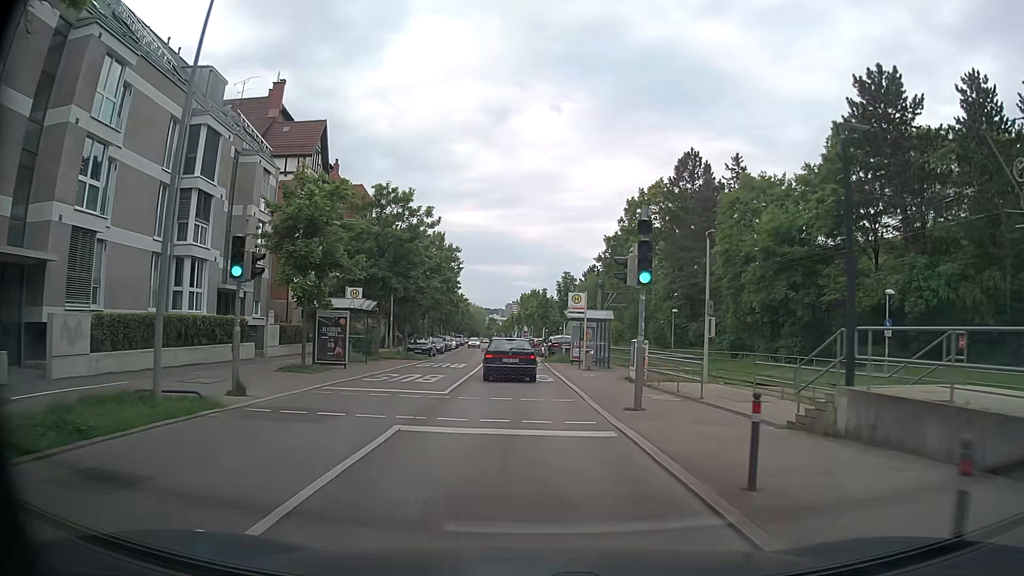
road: secondary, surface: asphalt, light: Day
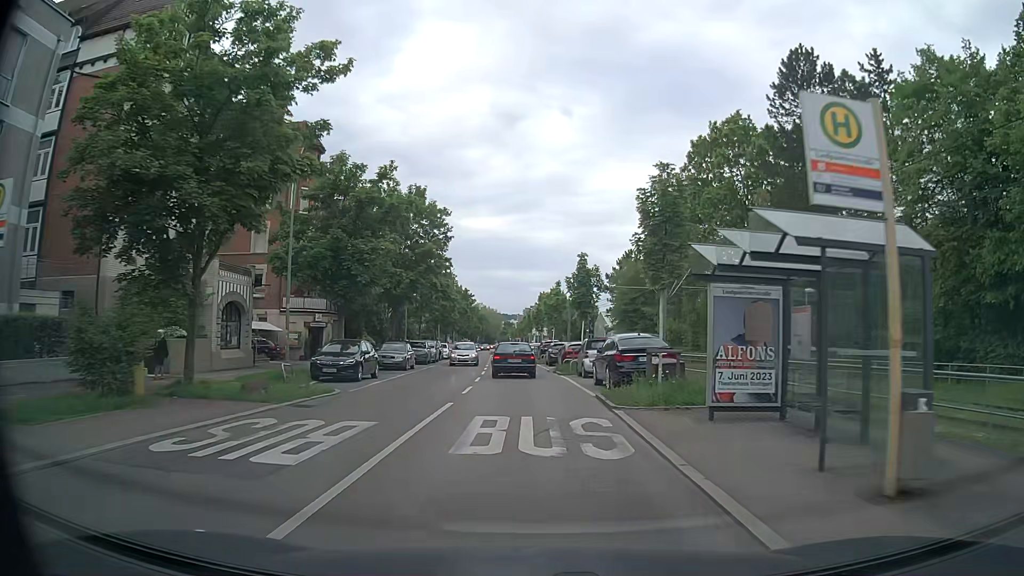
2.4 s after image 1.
(-0.3, +24.7) m; -1°
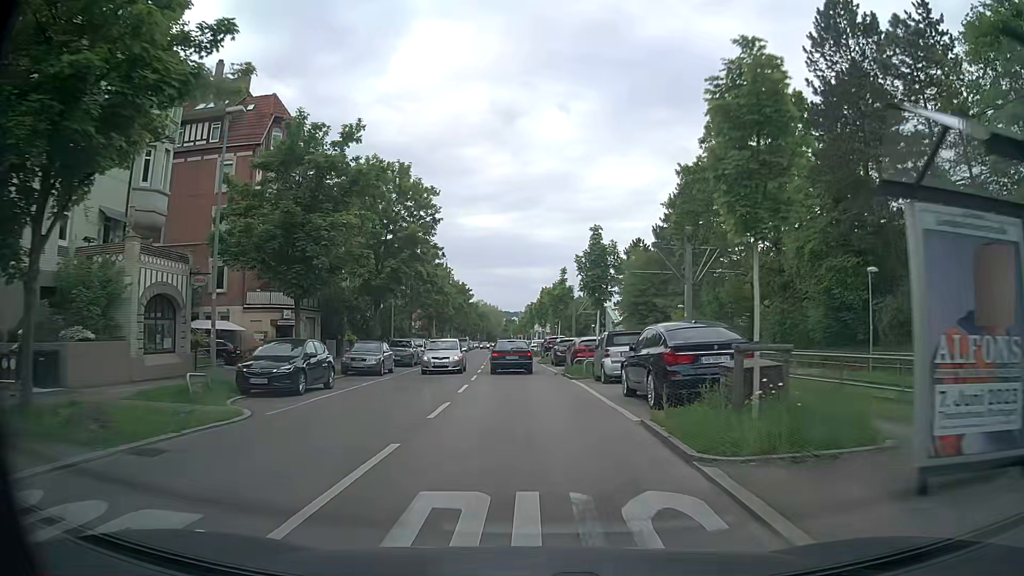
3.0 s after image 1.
(-0.1, +6.4) m; 0°
